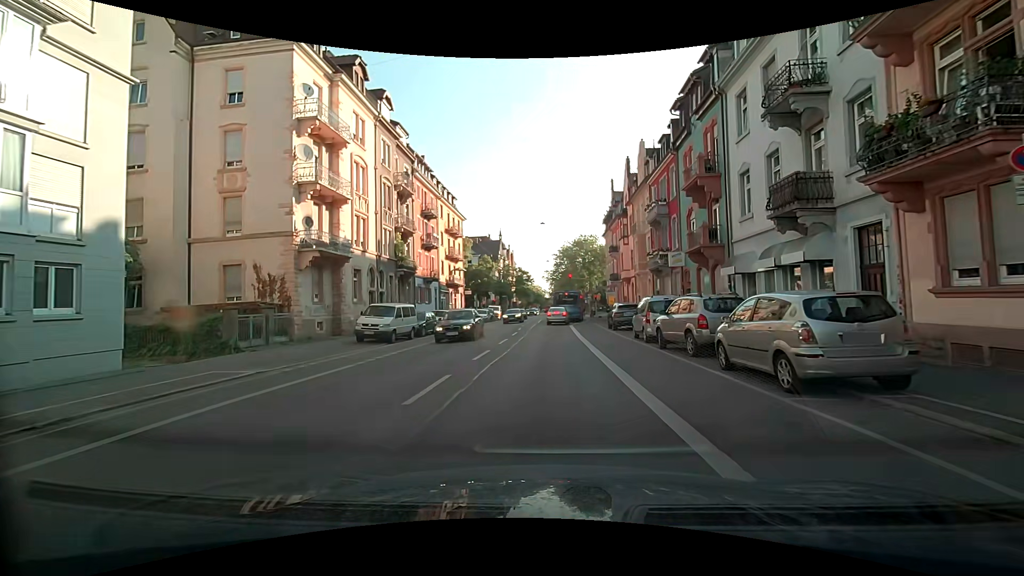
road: secondary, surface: asphalt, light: Day
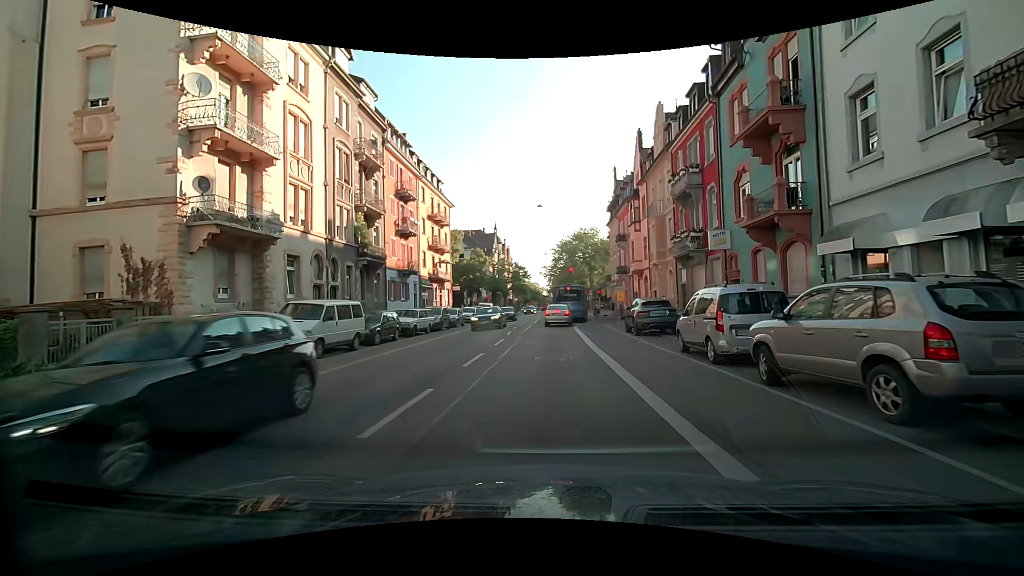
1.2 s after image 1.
(0.0, +7.8) m; 0°
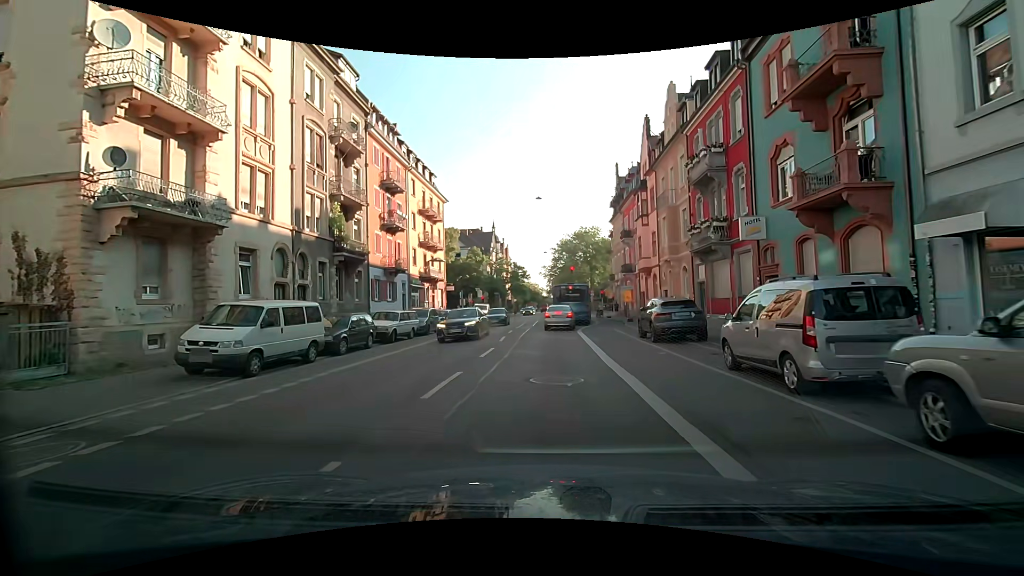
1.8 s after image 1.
(0.0, +3.6) m; 0°
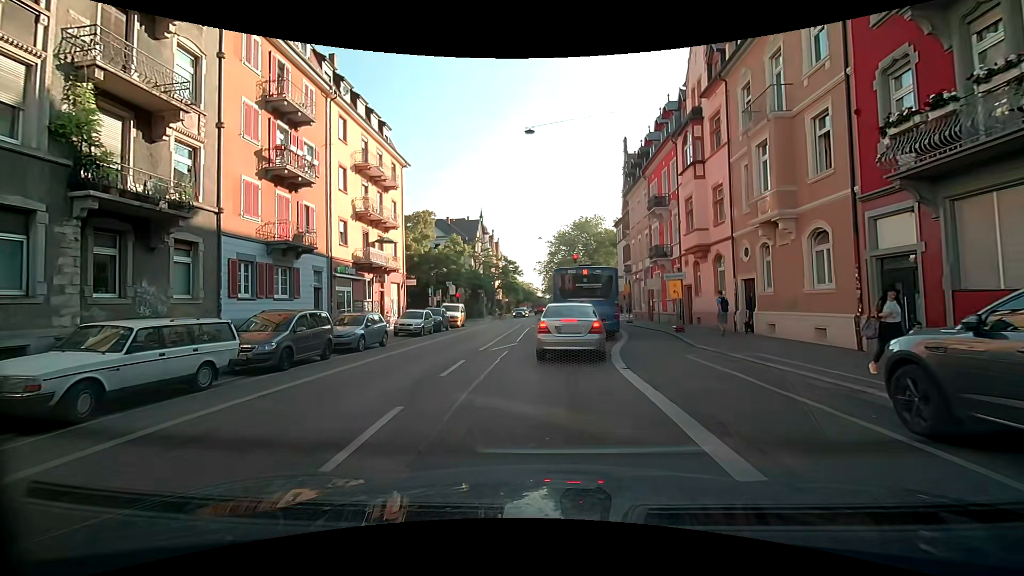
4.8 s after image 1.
(+0.2, +15.5) m; +2°
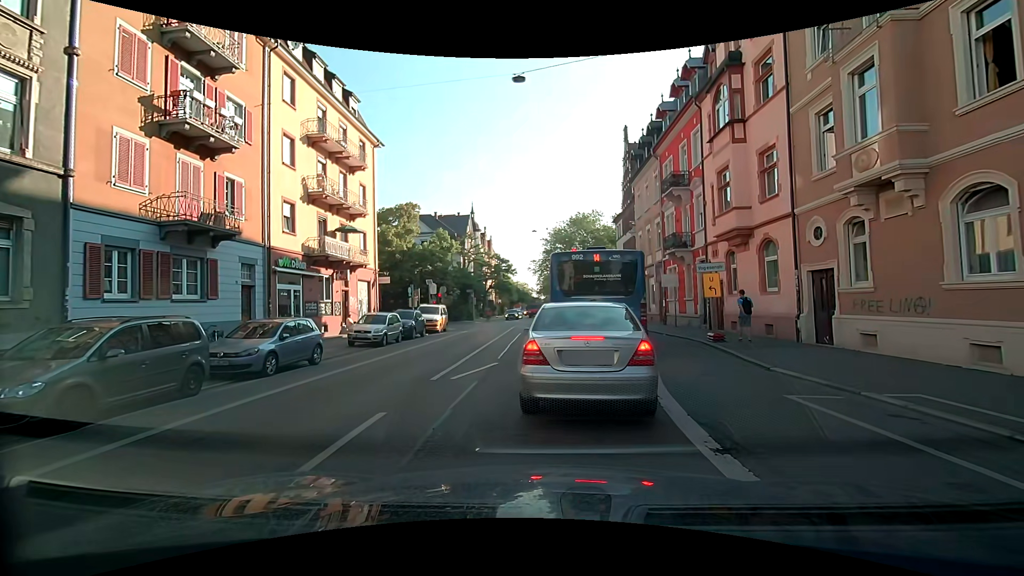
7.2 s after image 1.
(-0.1, +5.7) m; -1°
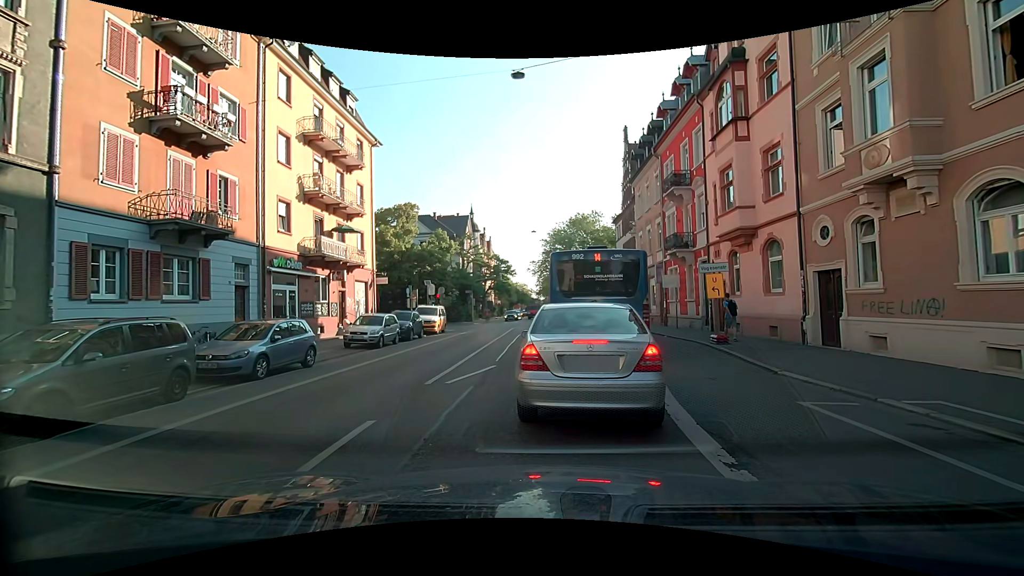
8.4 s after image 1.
(0.0, +0.4) m; 0°
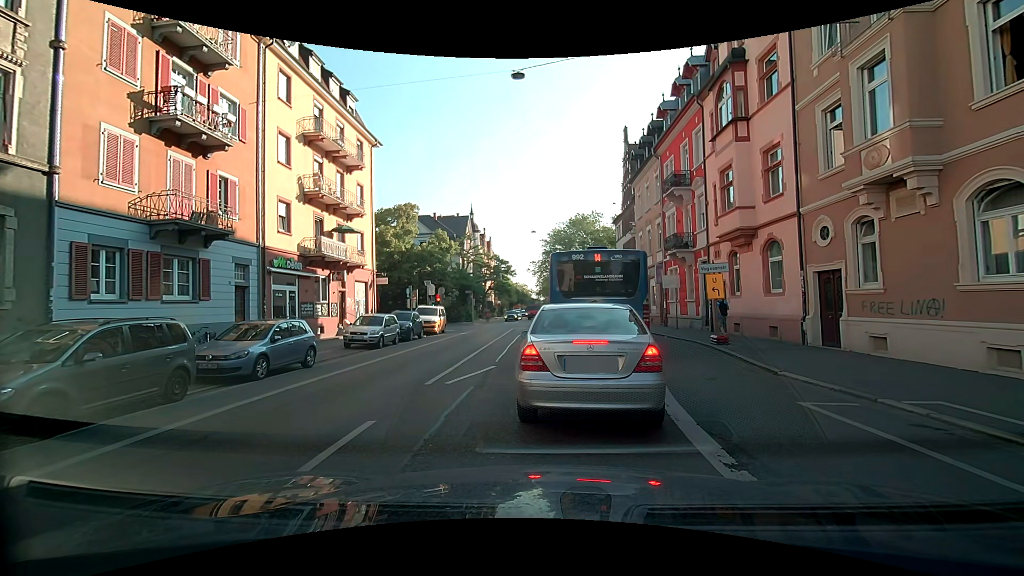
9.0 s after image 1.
(0.0, 0.0) m; 0°
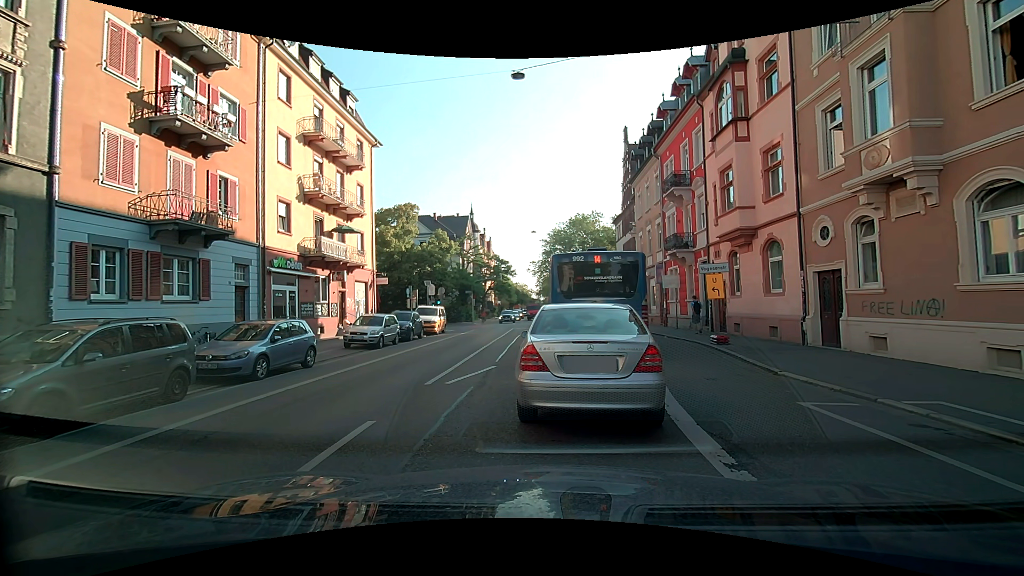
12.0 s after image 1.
(0.0, 0.0) m; 0°
